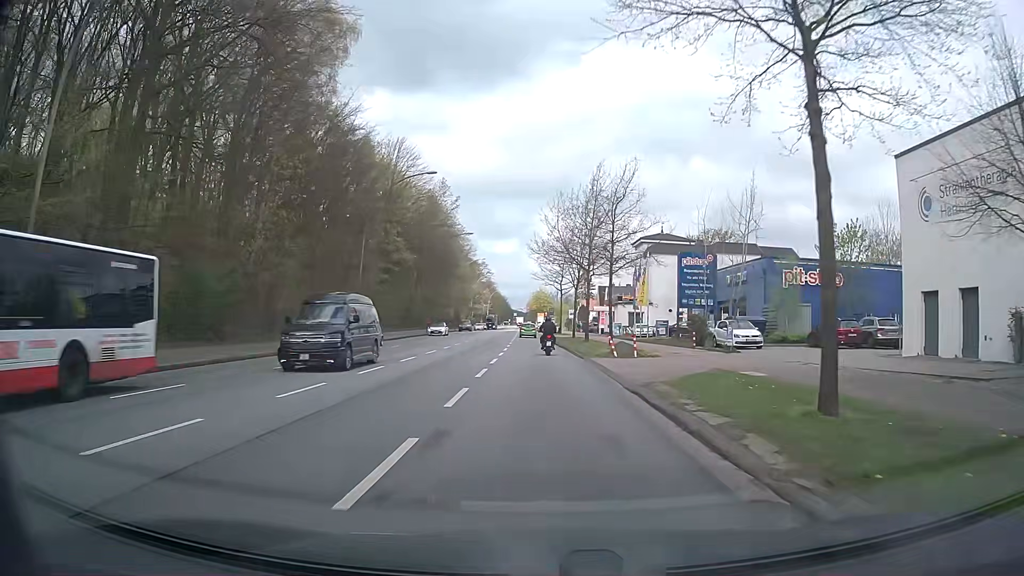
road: primary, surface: asphalt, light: Day
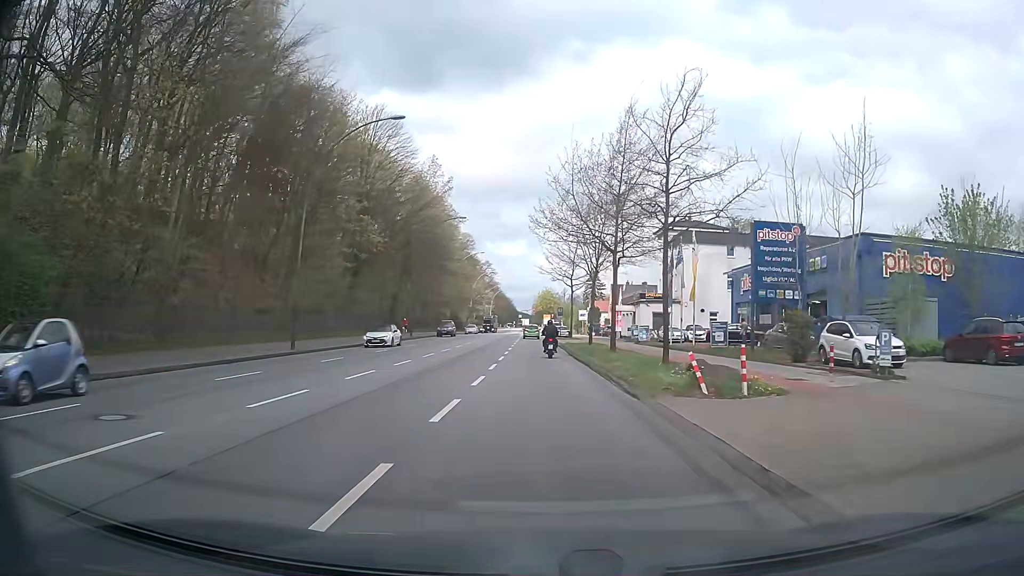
(0.0, +13.5) m; 0°
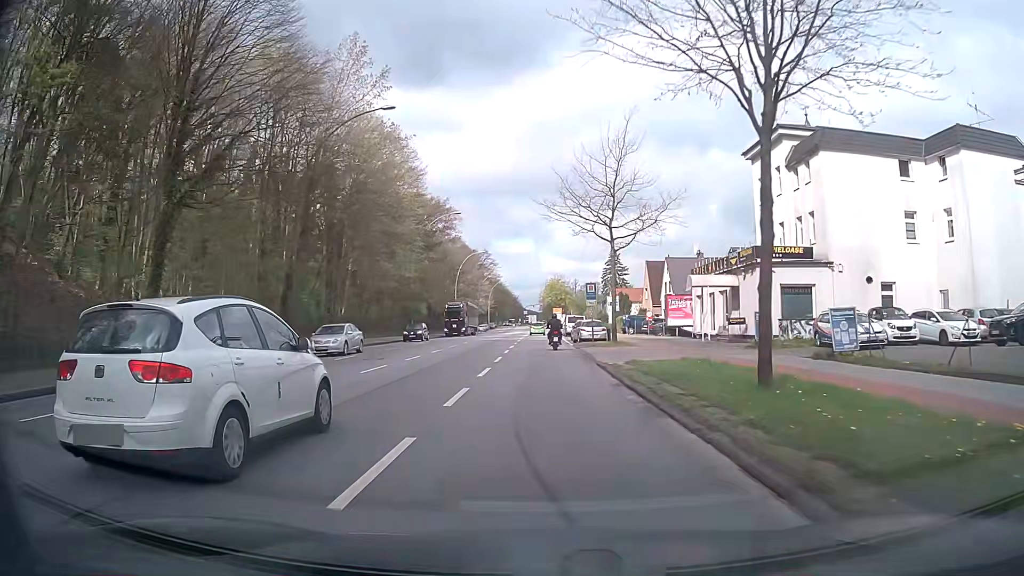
(-0.2, +34.9) m; -1°
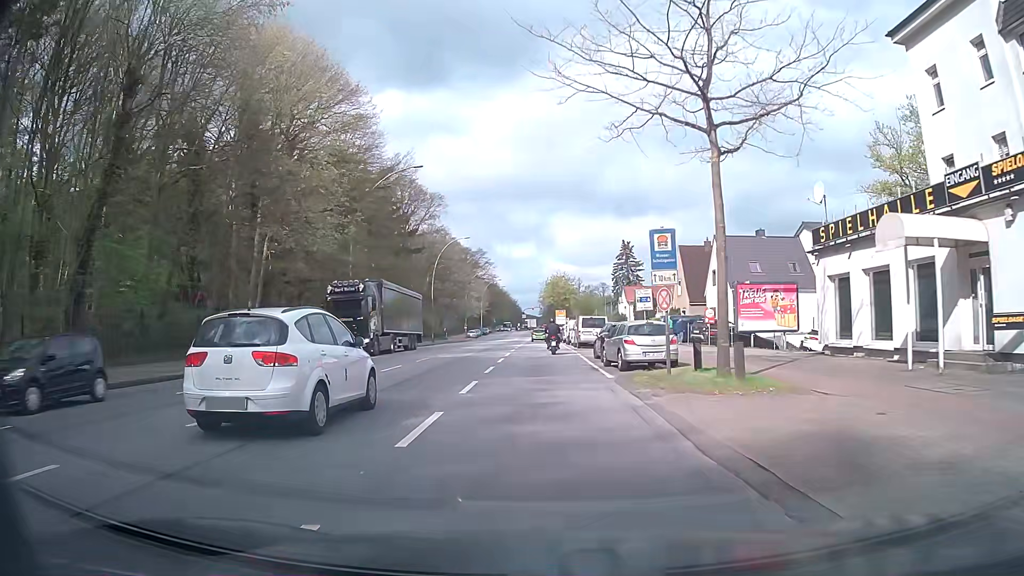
(0.0, +21.5) m; 0°
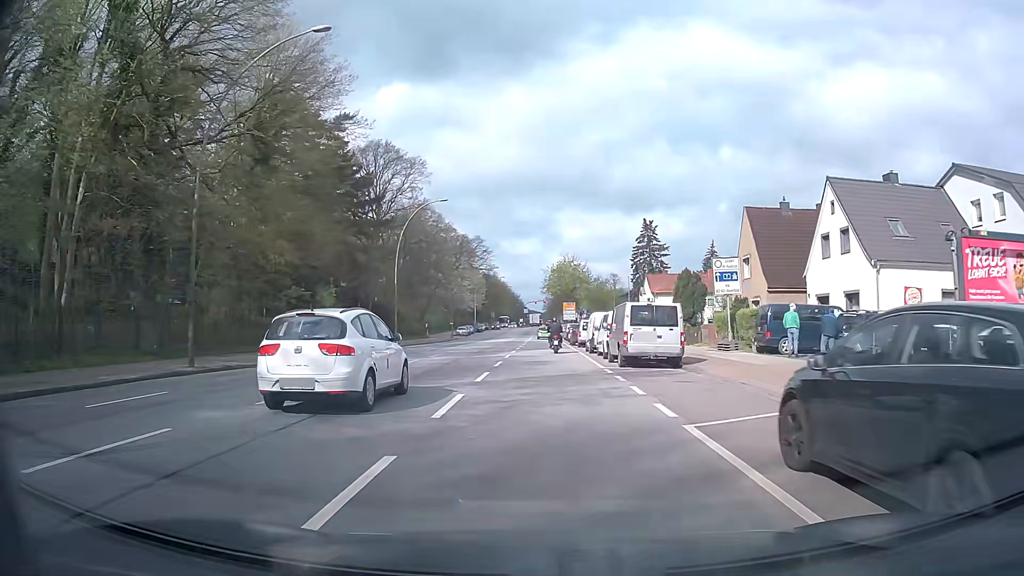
(0.0, +21.7) m; 0°
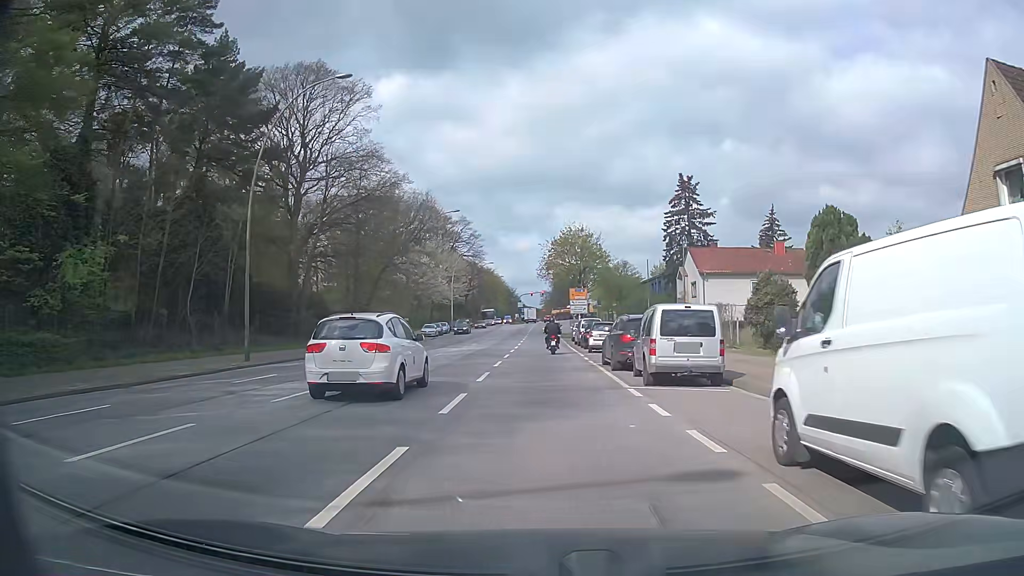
(0.0, +29.4) m; 0°
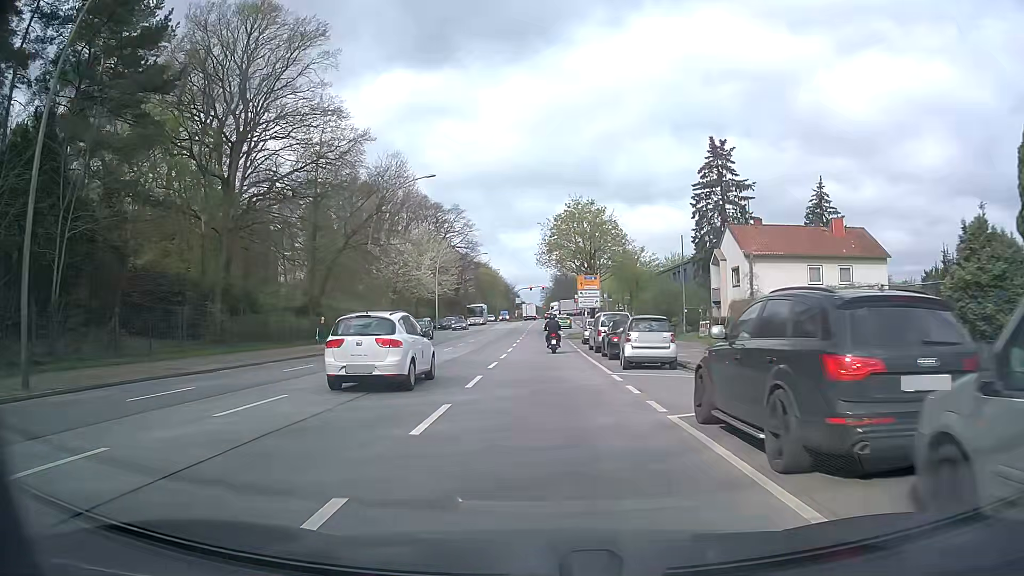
(+0.1, +14.2) m; 0°
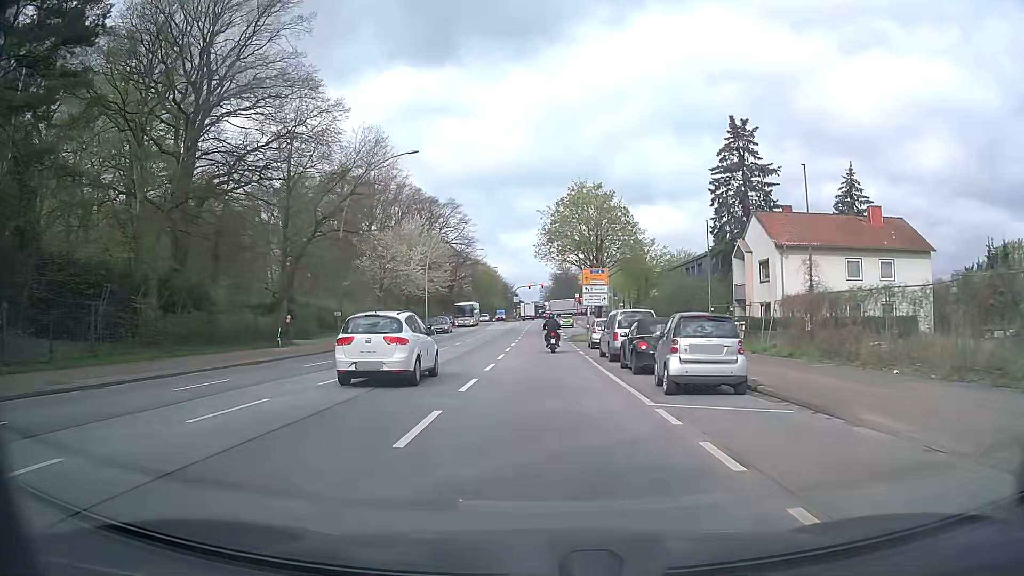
(0.0, +6.8) m; 0°
